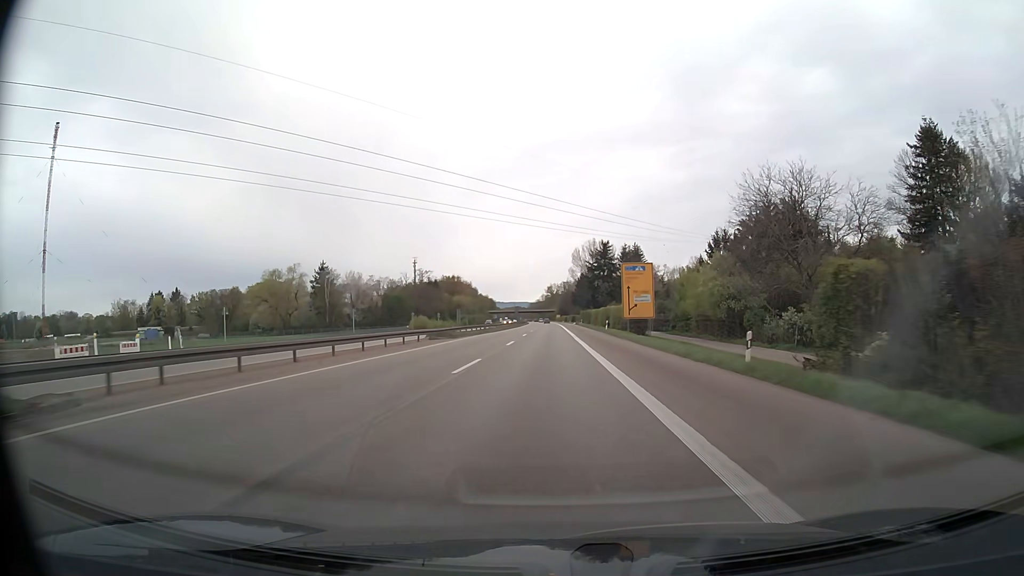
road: trunk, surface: asphalt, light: Day
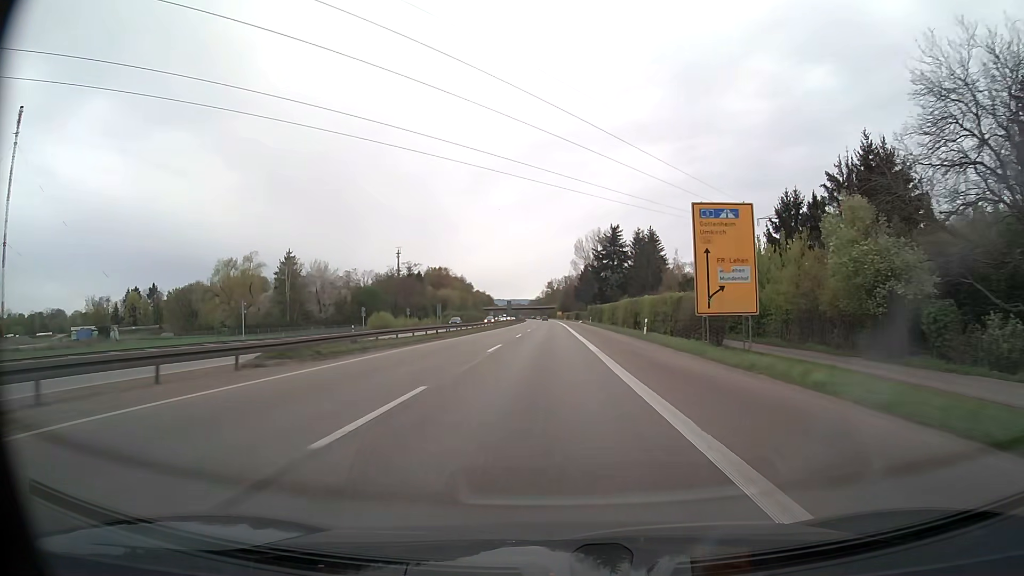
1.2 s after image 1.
(0.0, +28.5) m; 0°
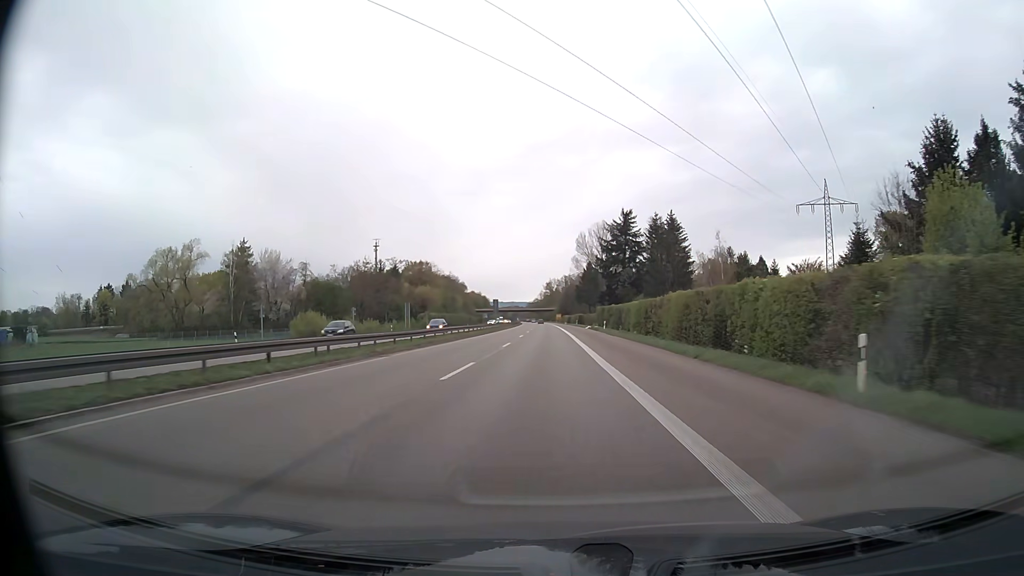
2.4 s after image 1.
(0.0, +28.4) m; 0°
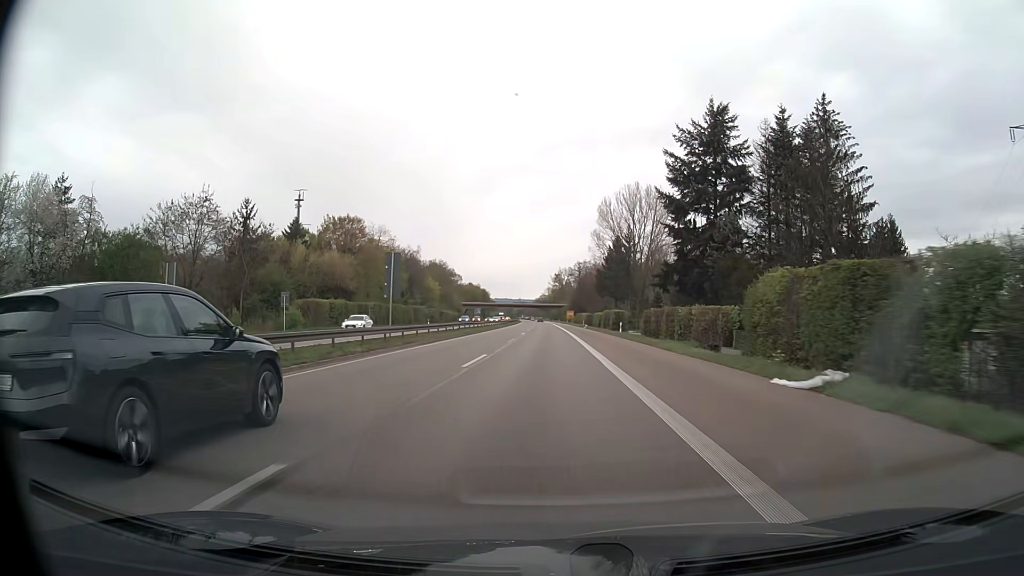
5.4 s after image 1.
(-0.6, +70.7) m; -1°
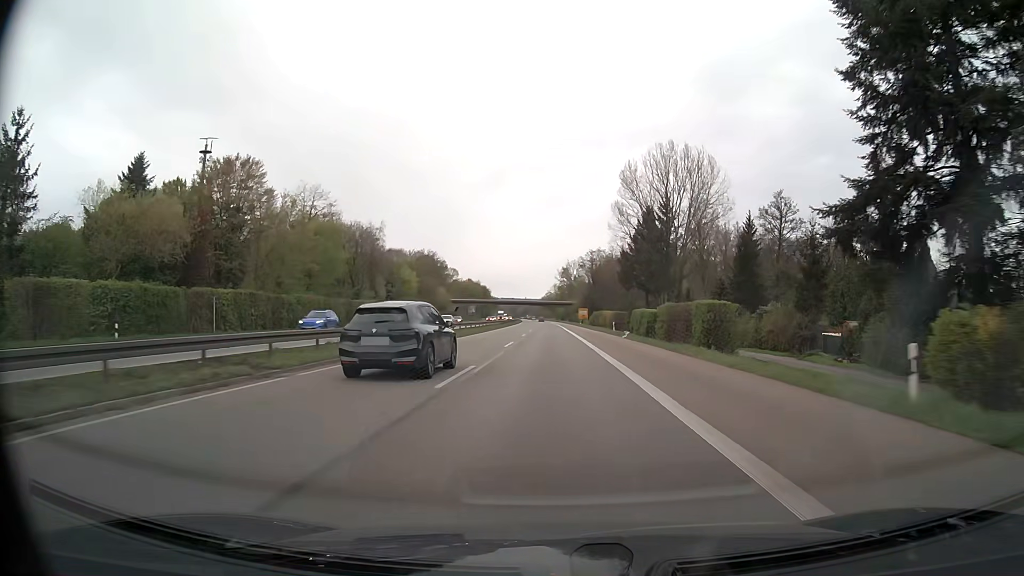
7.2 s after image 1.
(-0.3, +42.3) m; -1°
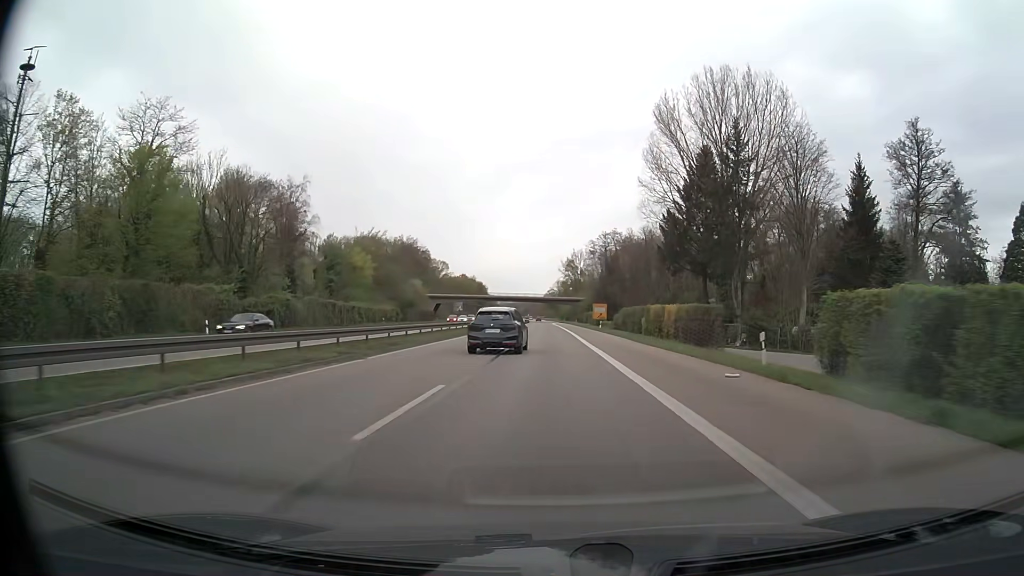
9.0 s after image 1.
(-0.2, +42.2) m; 0°
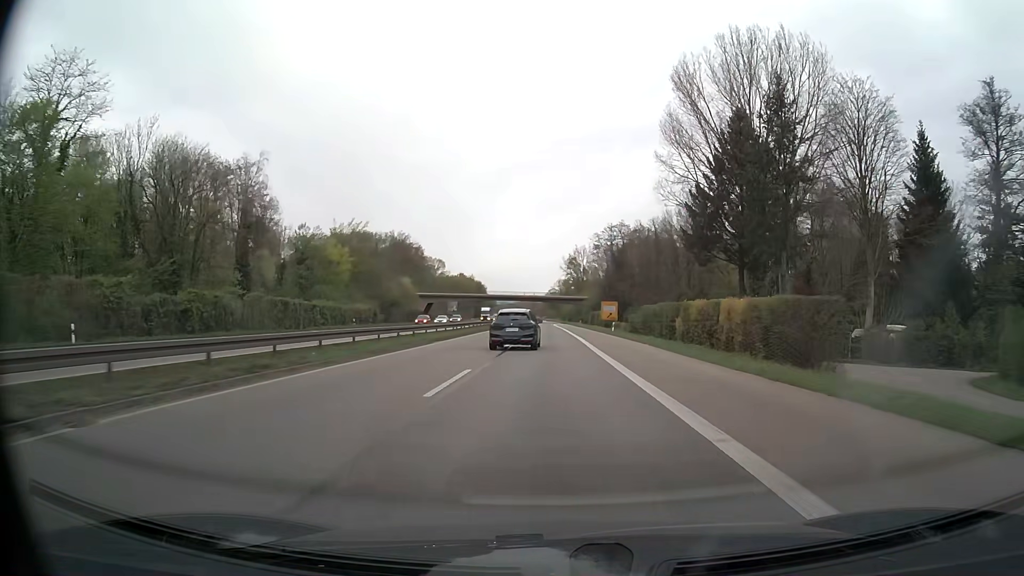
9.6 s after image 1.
(0.0, +14.1) m; 0°
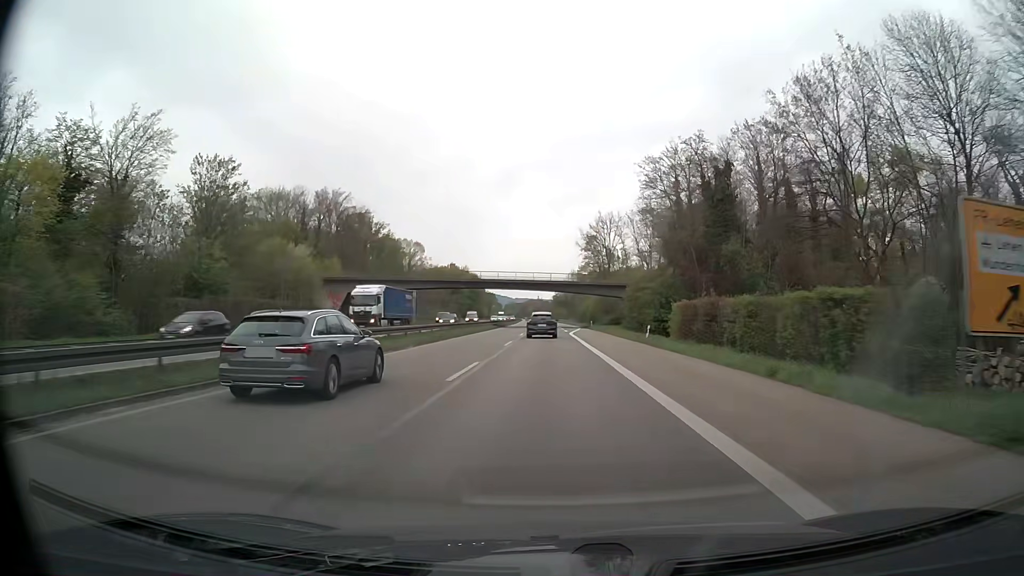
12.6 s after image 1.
(-0.4, +70.6) m; -1°
